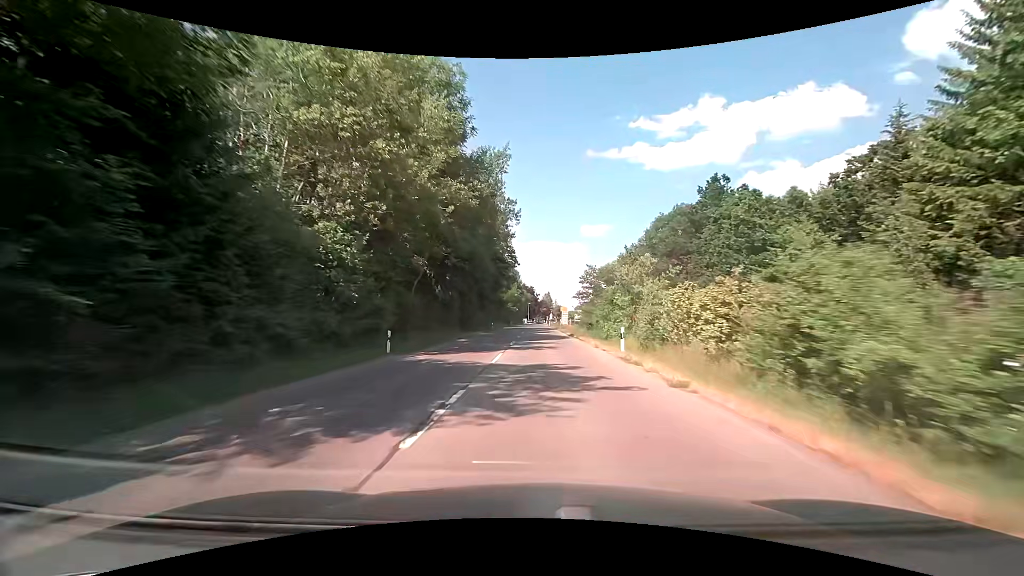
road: tertiary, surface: asphalt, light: Day
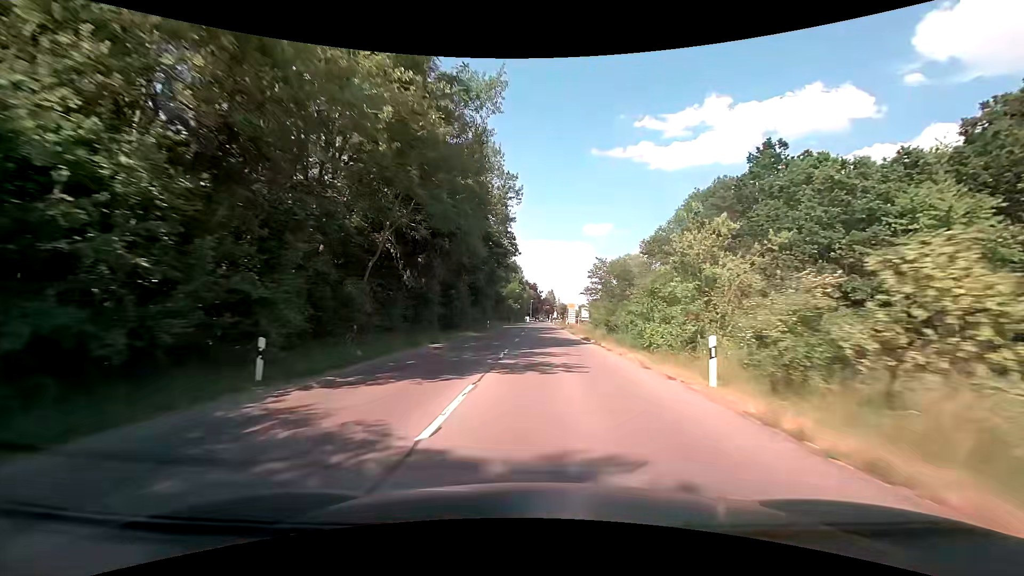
(0.0, +9.9) m; 0°
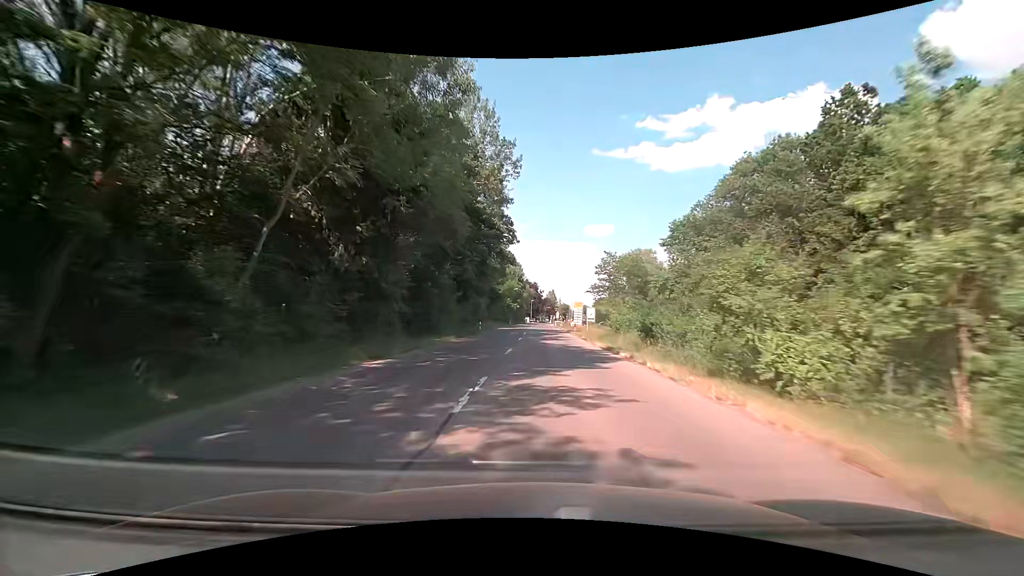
(0.0, +9.5) m; 0°
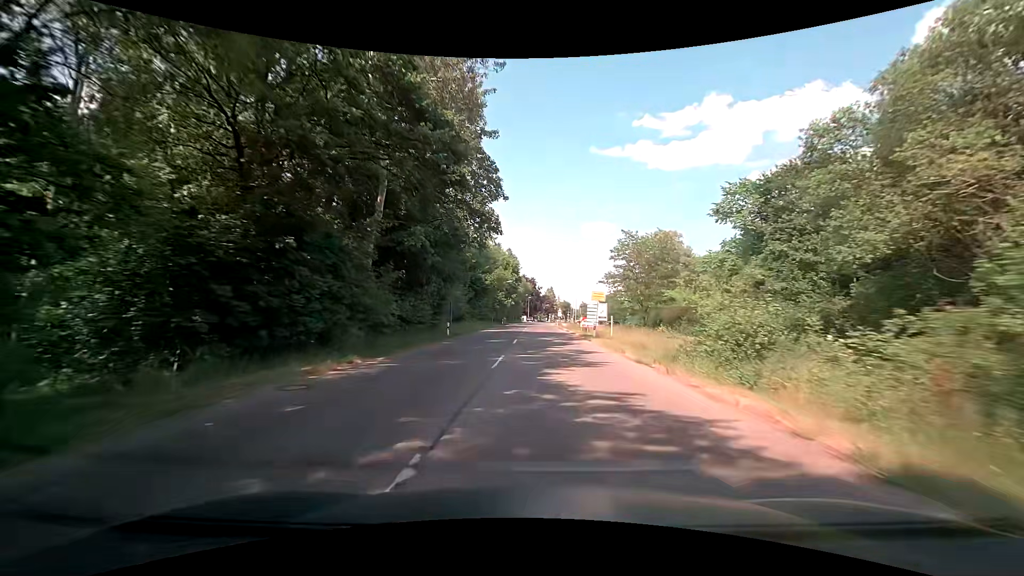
(0.0, +17.9) m; 0°
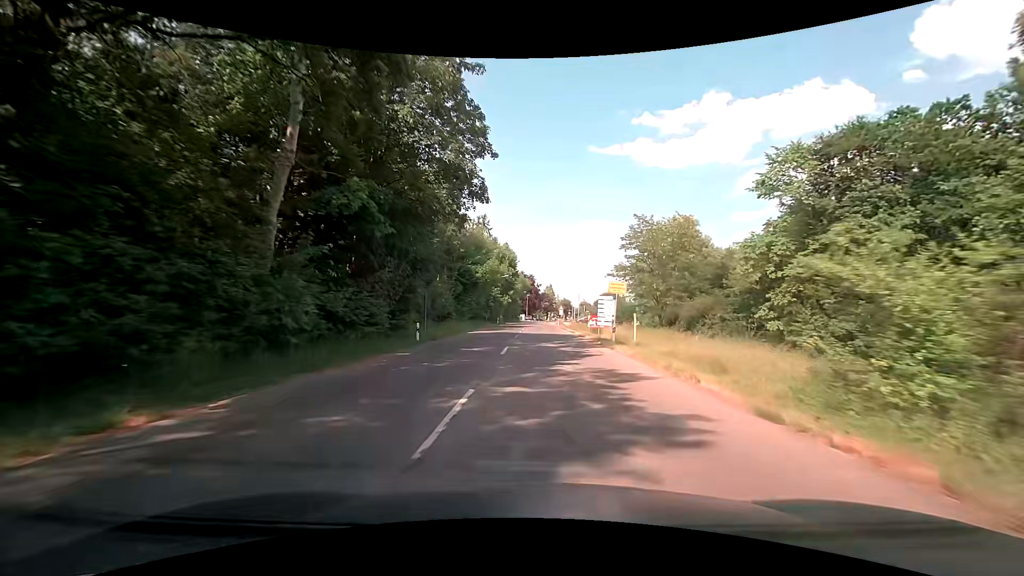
(0.0, +8.4) m; 0°
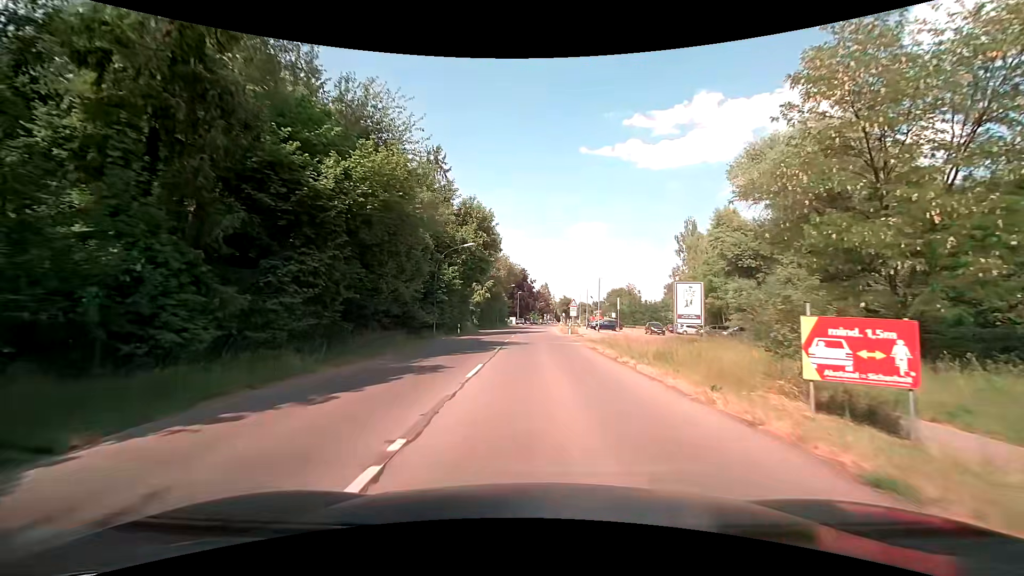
(+0.3, +35.7) m; +1°
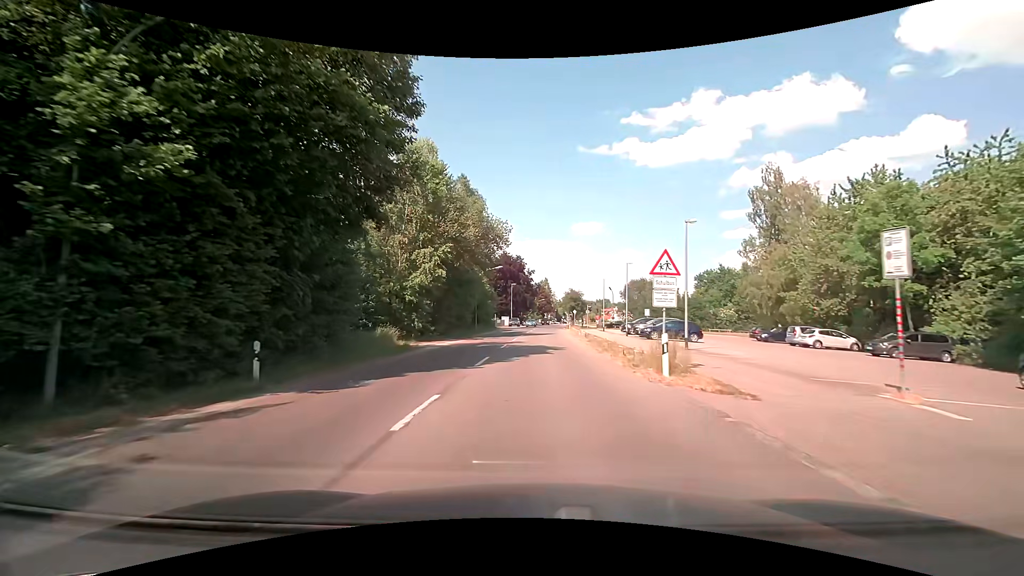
(0.0, +32.1) m; 0°
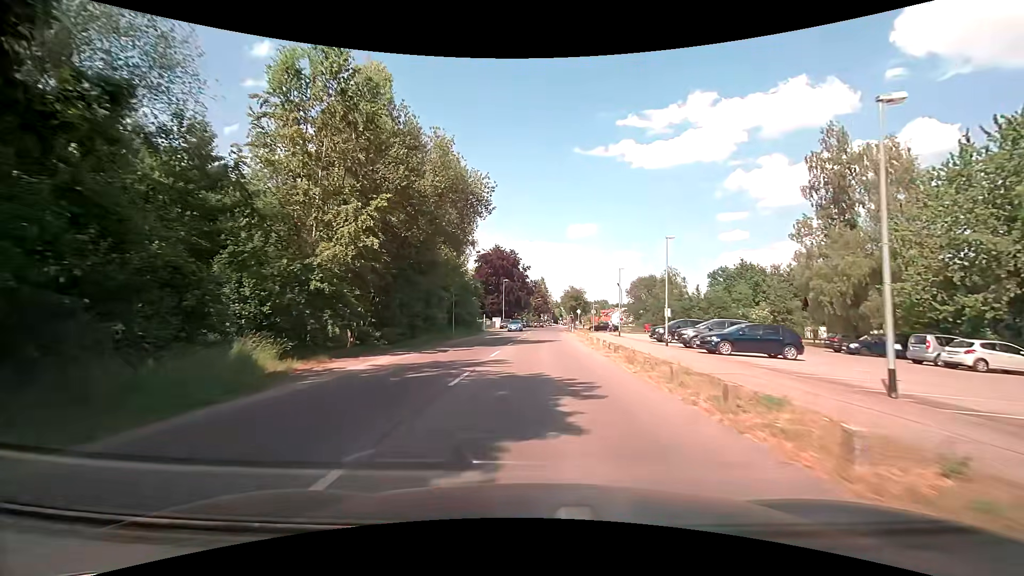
(0.0, +13.6) m; 0°
(0, +10) (0, +20) (0, +30) (+1, +40) (+1, +50) (+1, +60) (+2, +70) (+3, +80) (+3, +90) (+4, +100) m
